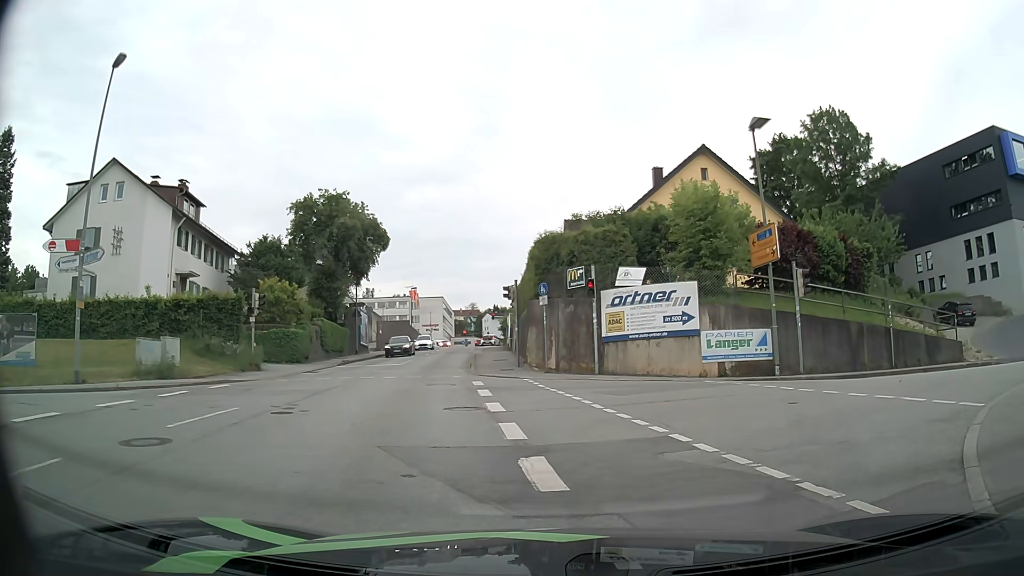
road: tertiary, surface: asphalt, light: Day
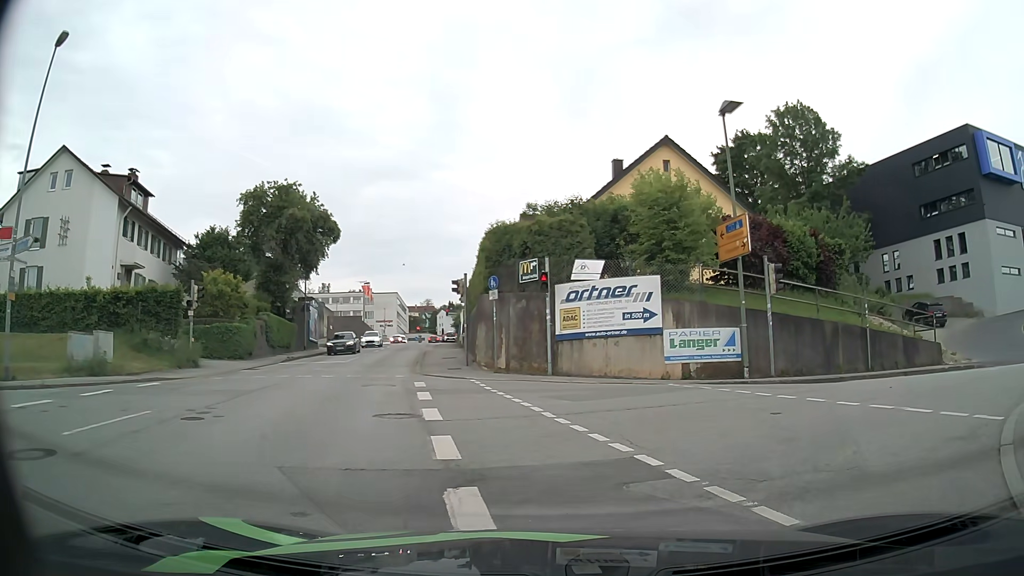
(+0.1, +1.6) m; +3°
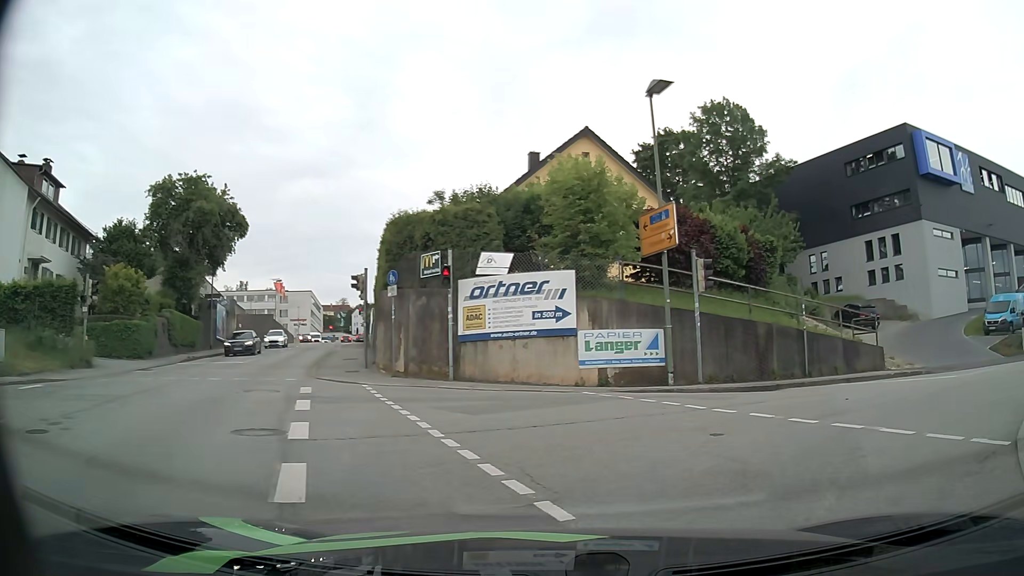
(+0.1, +2.0) m; +6°
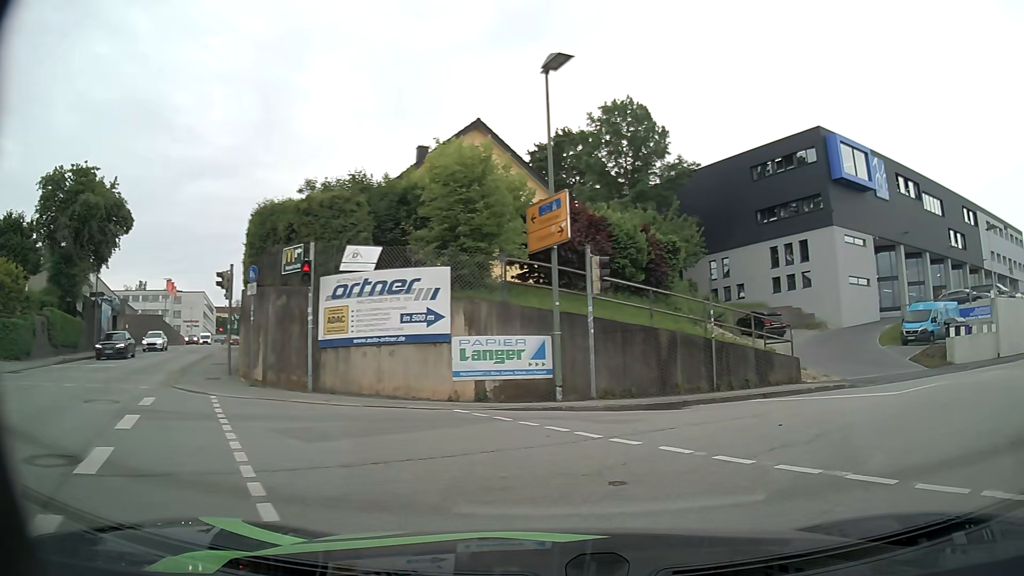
(+0.2, +2.2) m; +10°
